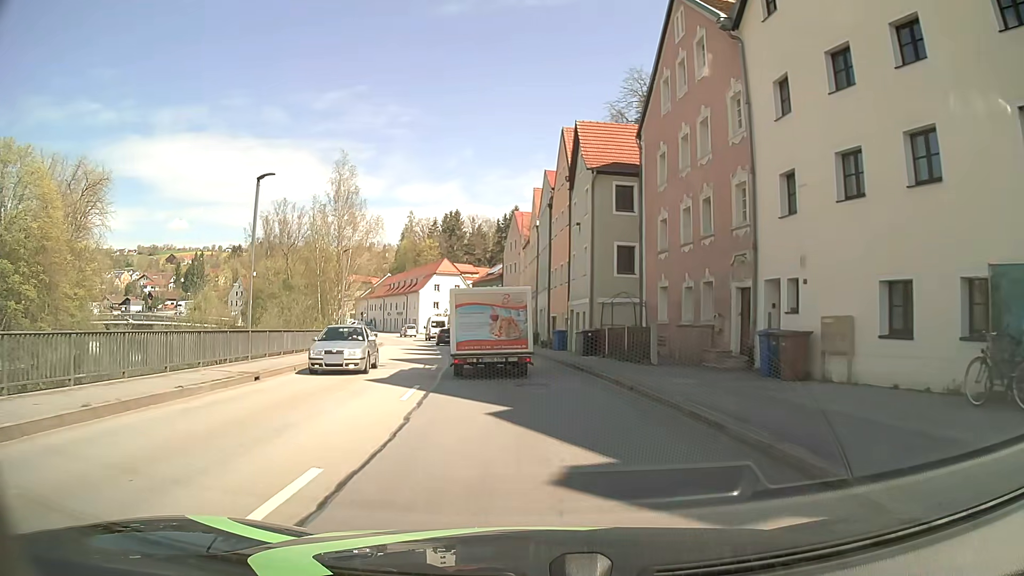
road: primary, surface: asphalt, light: Day
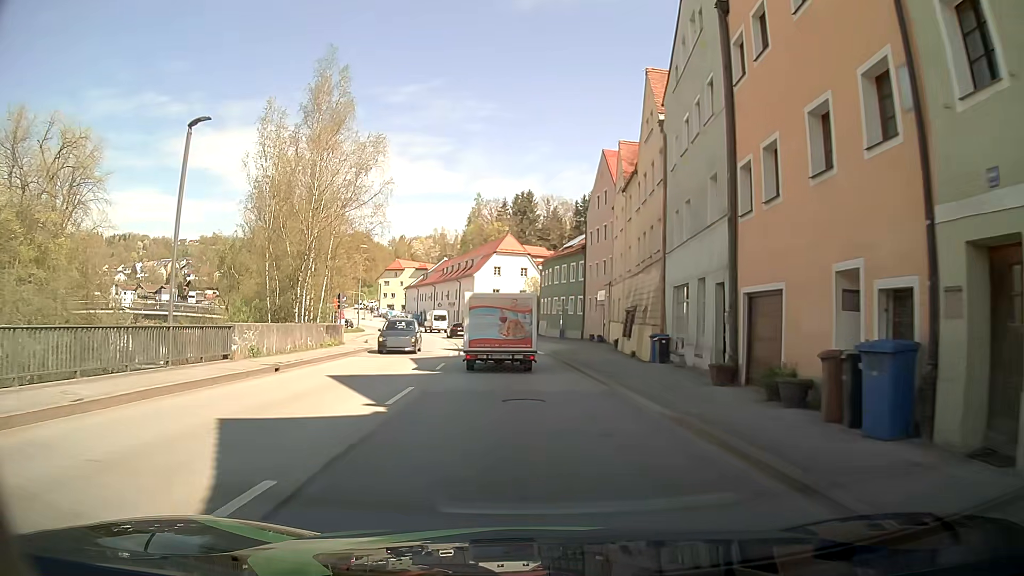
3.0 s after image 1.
(-1.1, +28.1) m; -6°
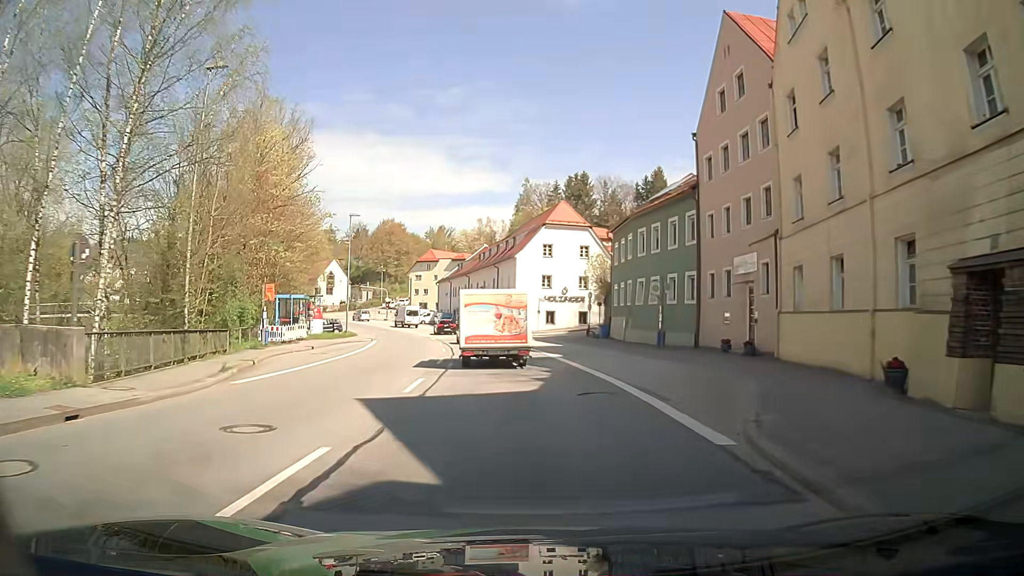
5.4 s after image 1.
(-0.9, +25.6) m; -4°
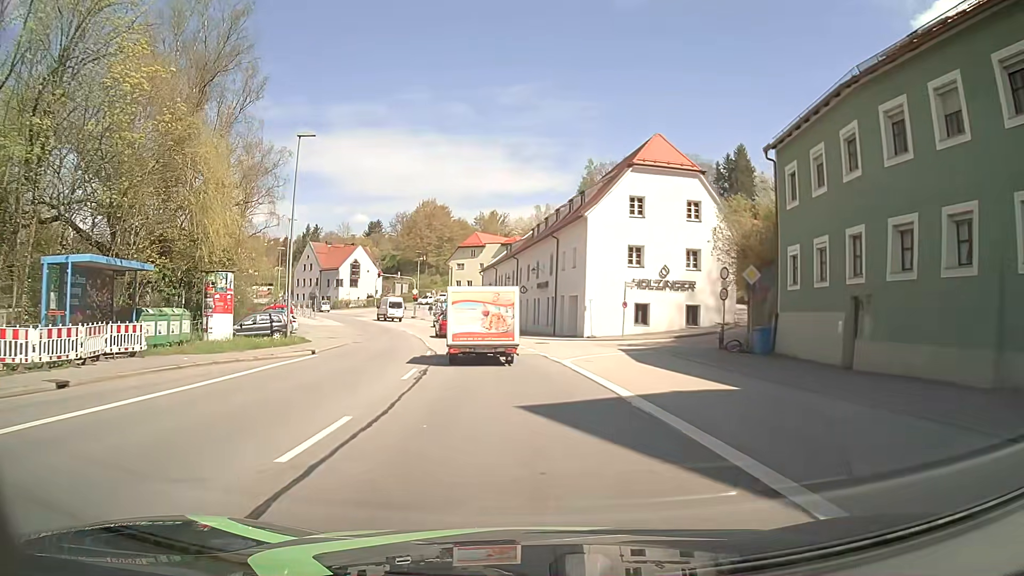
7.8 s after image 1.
(-1.0, +25.2) m; -5°
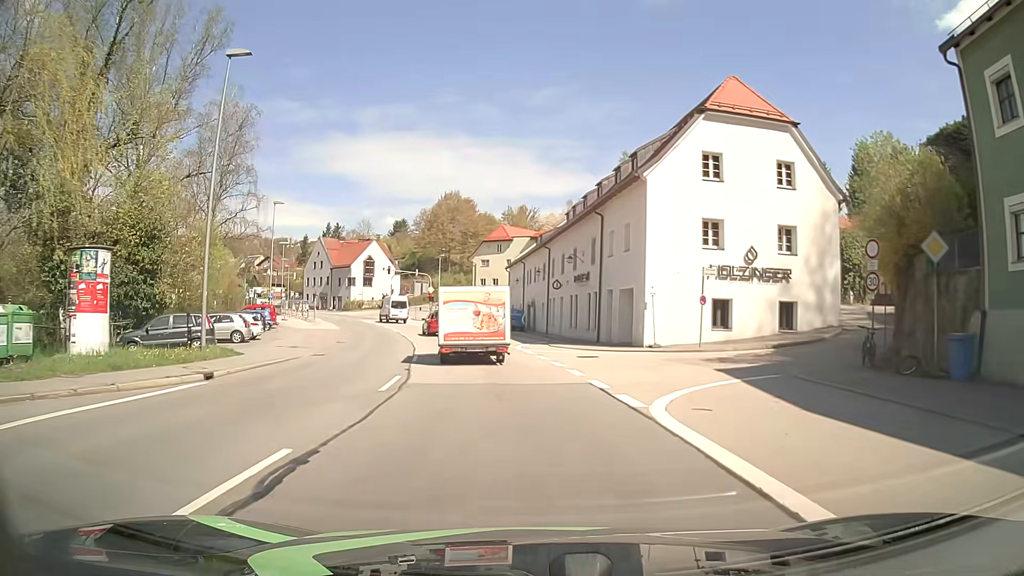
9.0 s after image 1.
(-0.4, +11.5) m; -3°
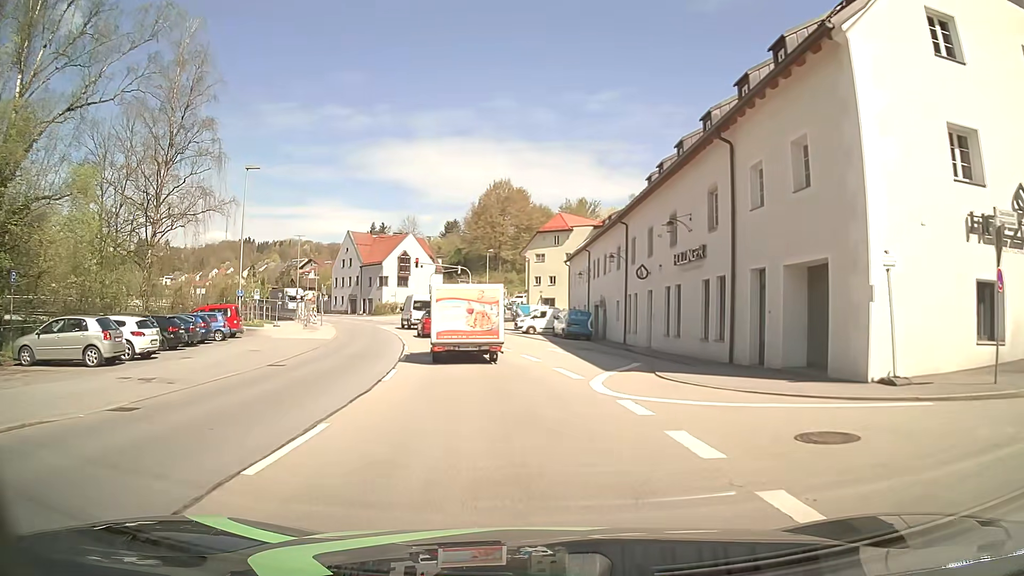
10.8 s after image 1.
(-0.6, +15.8) m; -4°
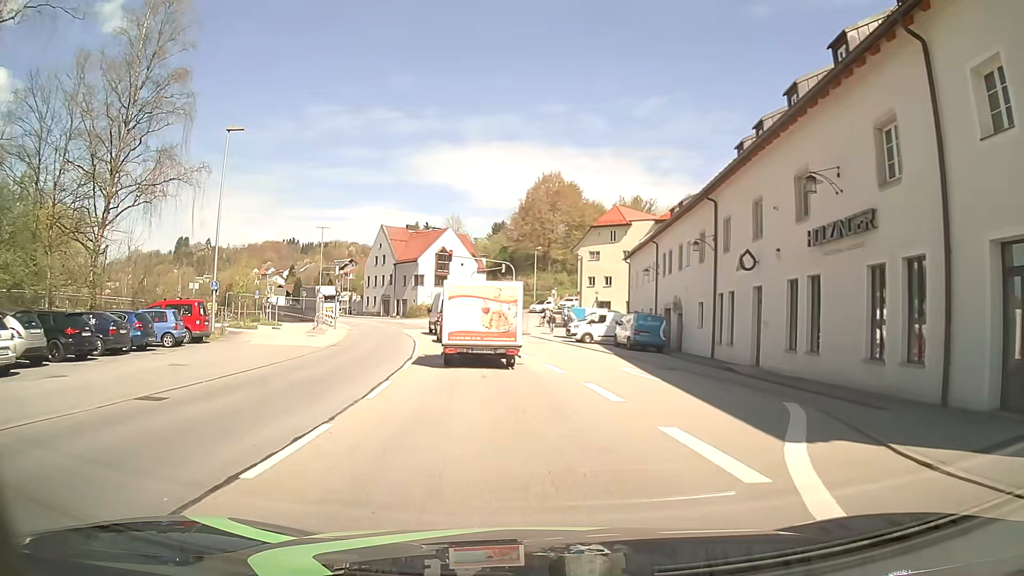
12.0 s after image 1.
(-0.5, +9.3) m; -4°
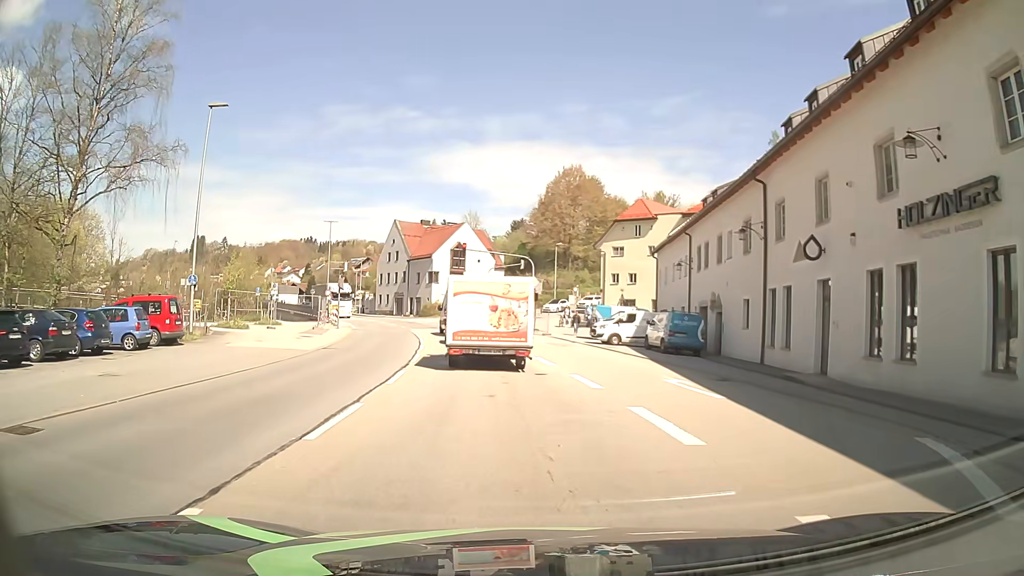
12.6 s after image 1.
(-0.1, +4.0) m; -2°
